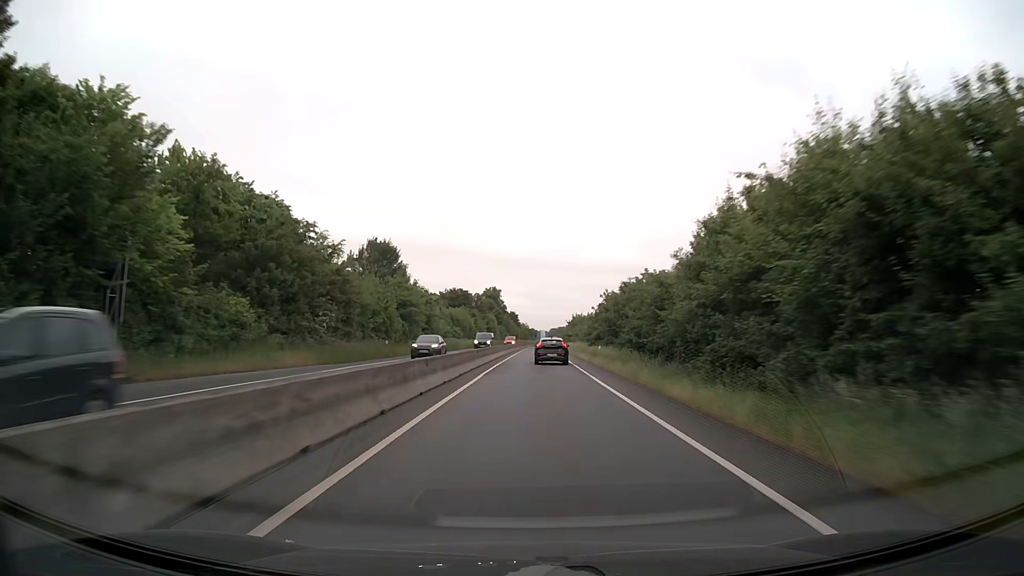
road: trunk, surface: asphalt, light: Day
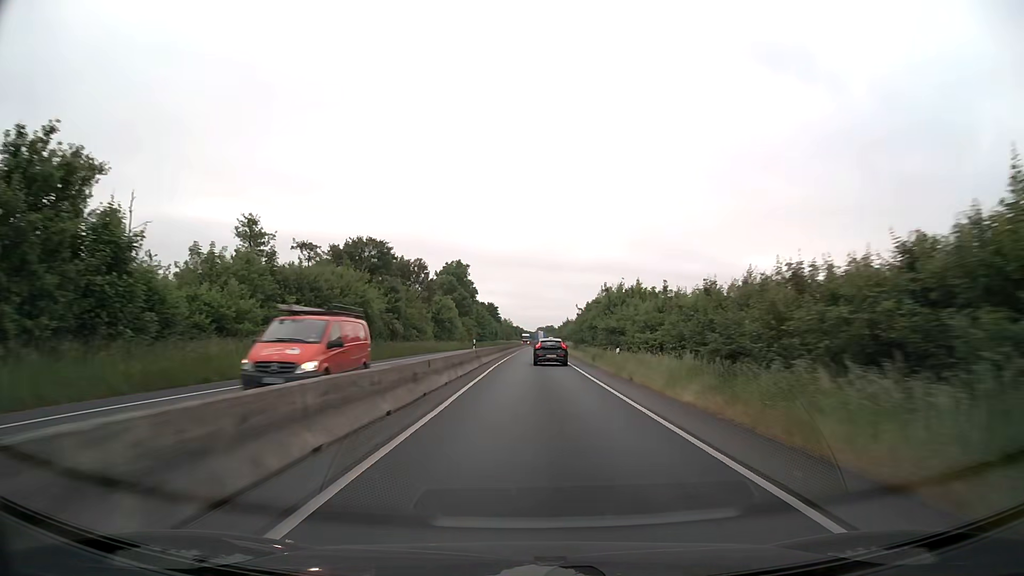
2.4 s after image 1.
(+0.8, +60.1) m; +1°
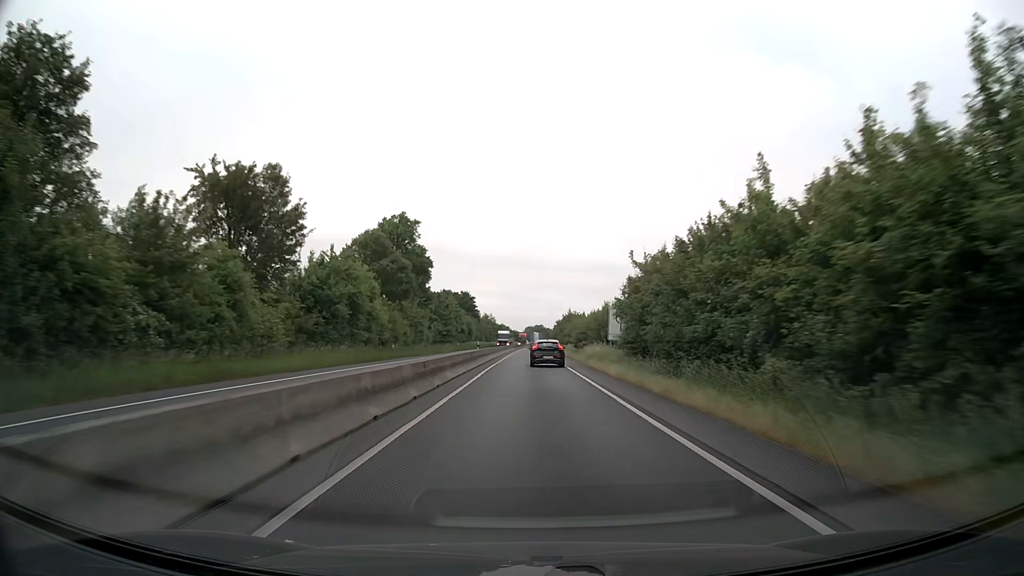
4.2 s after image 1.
(+0.2, +44.8) m; +1°
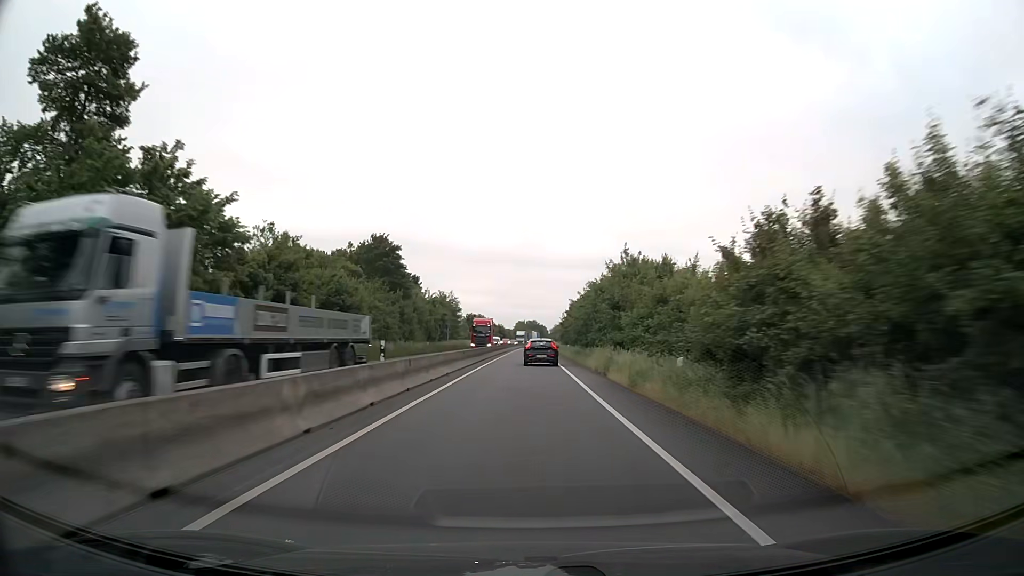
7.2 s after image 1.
(+1.0, +74.3) m; +1°
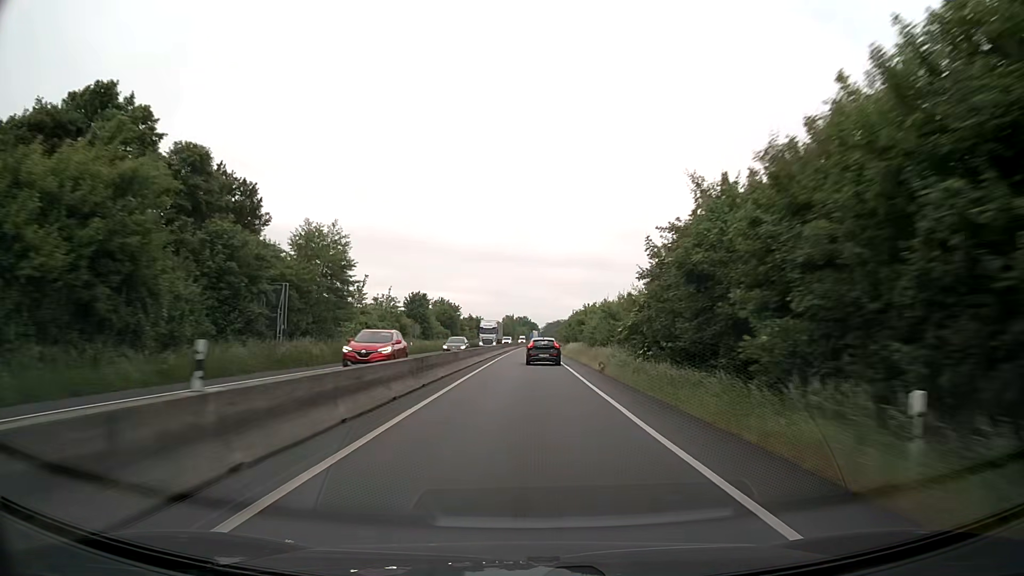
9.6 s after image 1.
(+0.1, +59.2) m; +1°
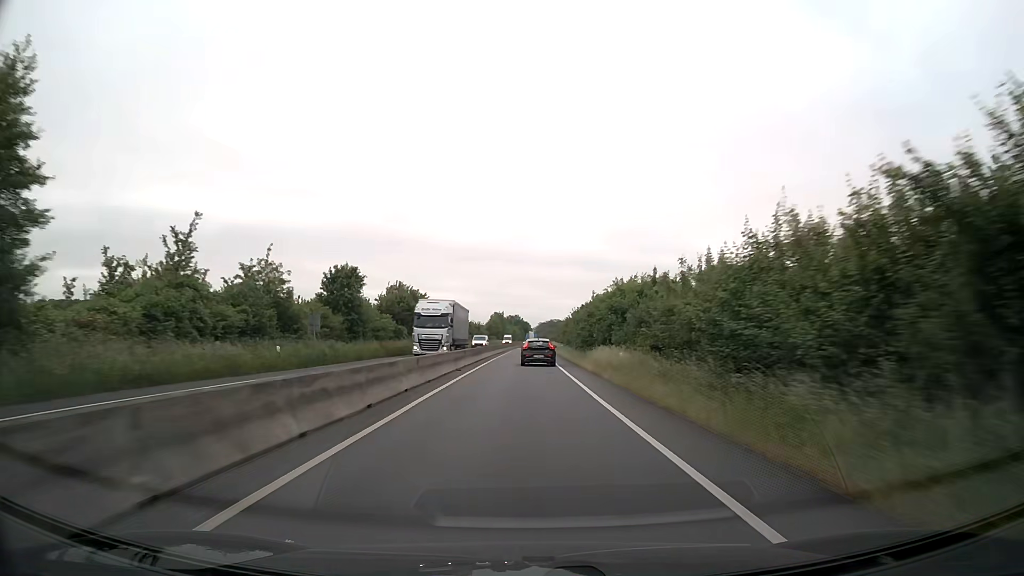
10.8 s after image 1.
(+0.2, +29.5) m; +1°
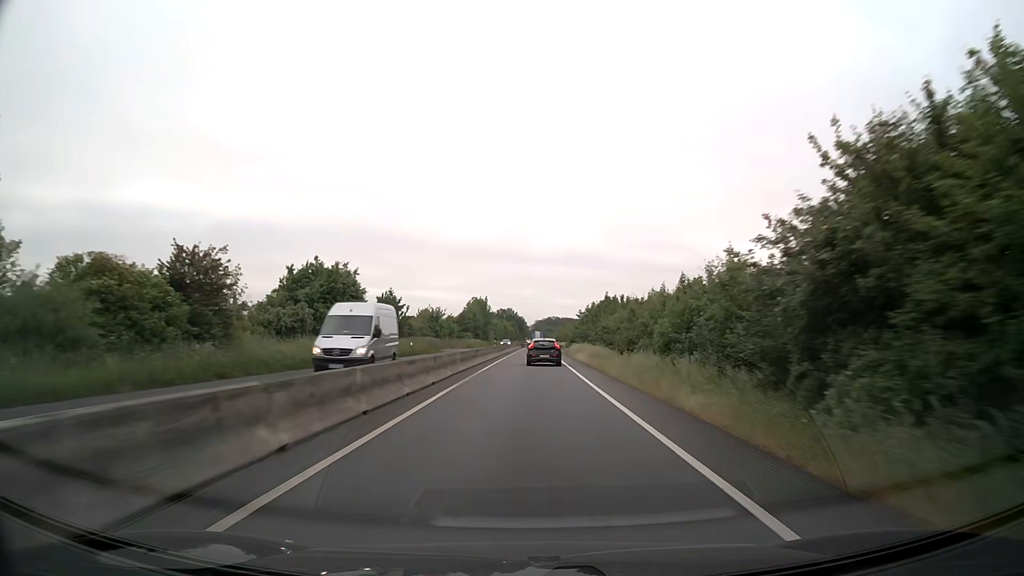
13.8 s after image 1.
(+0.2, +73.6) m; 0°
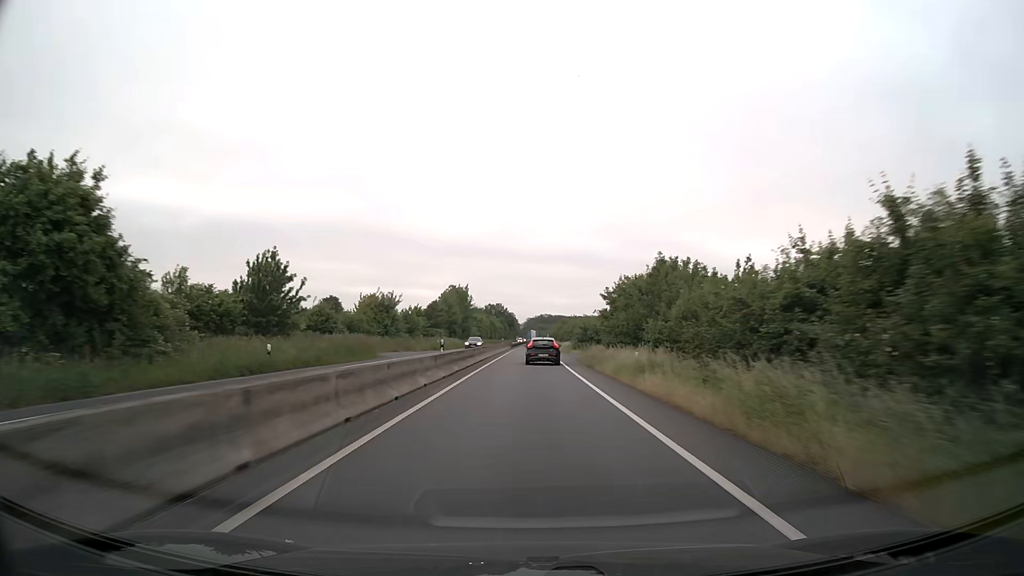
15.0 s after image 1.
(+0.2, +29.4) m; +1°
(0, +10) (0, +20) (0, +30) (0, +40) (+1, +50) (+1, +60) (+1, +70) (+1, +80) (+1, +90) (+1, +100) m
